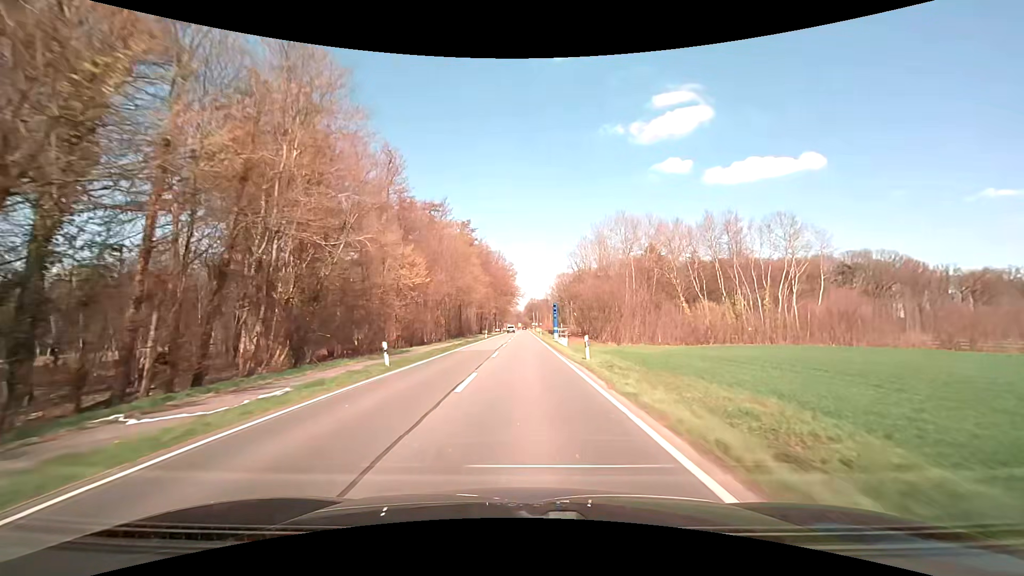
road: primary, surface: asphalt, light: Day
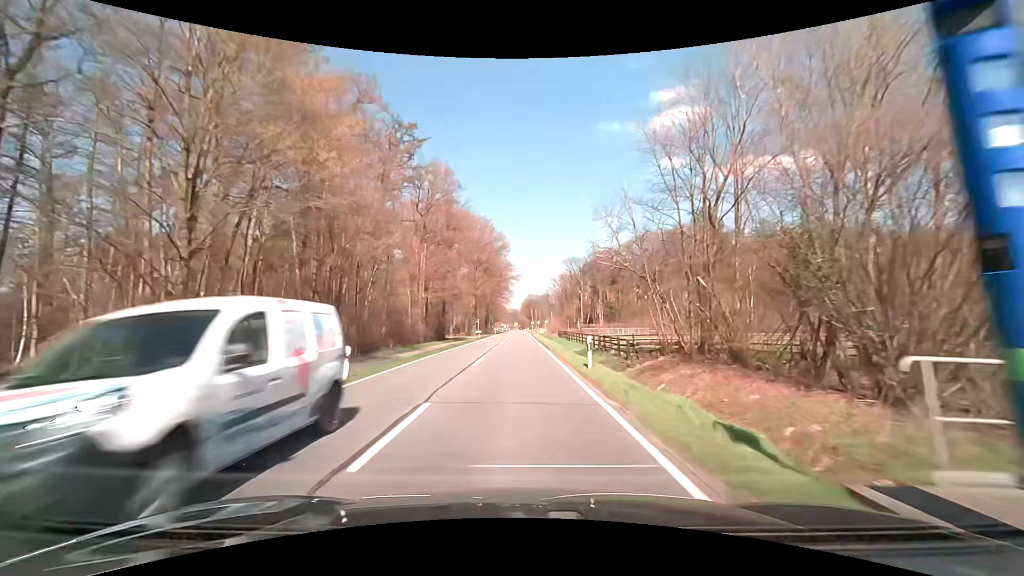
(-0.2, +53.7) m; 0°
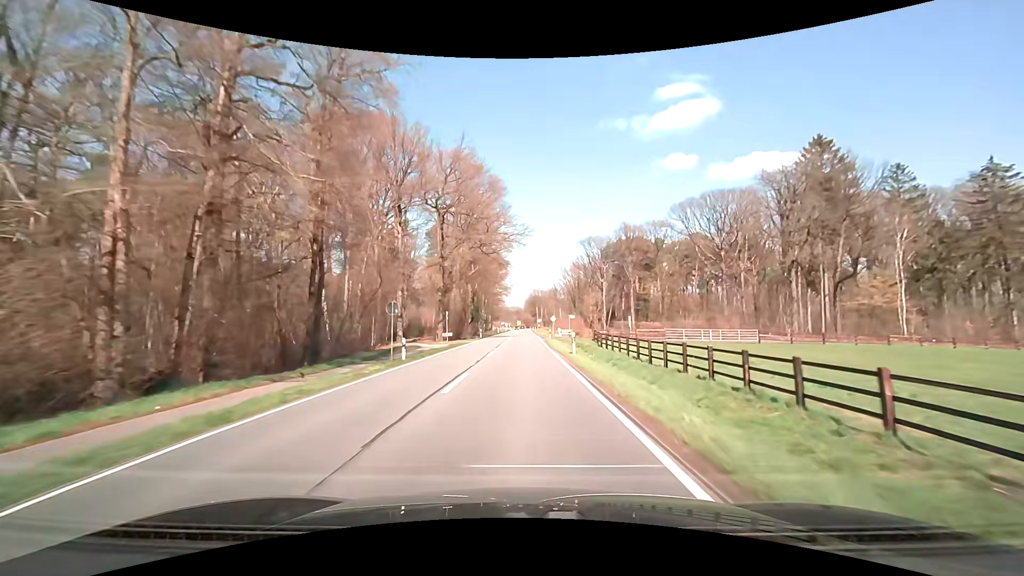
(-0.2, +43.0) m; 0°
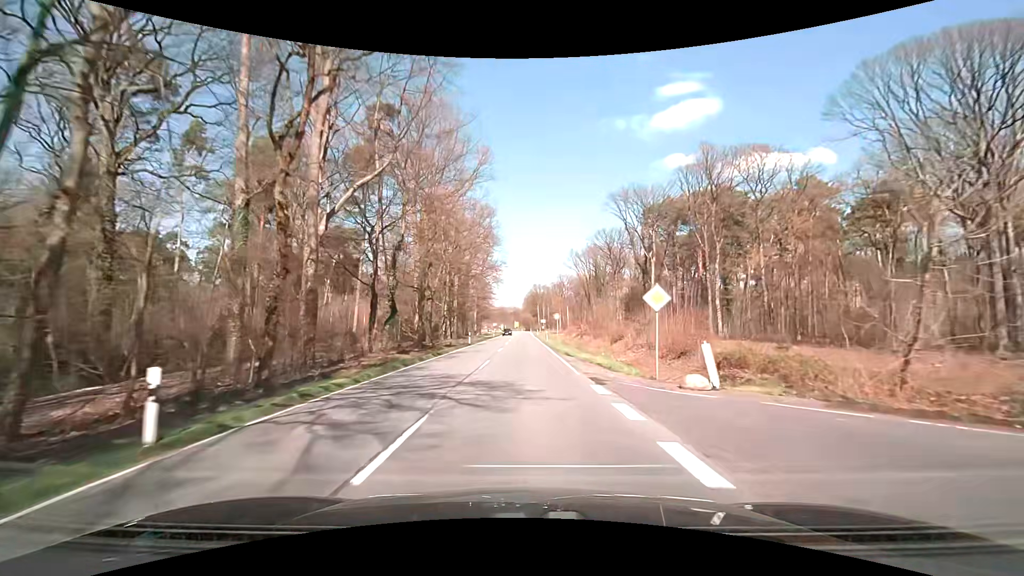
(-0.2, +53.7) m; 0°
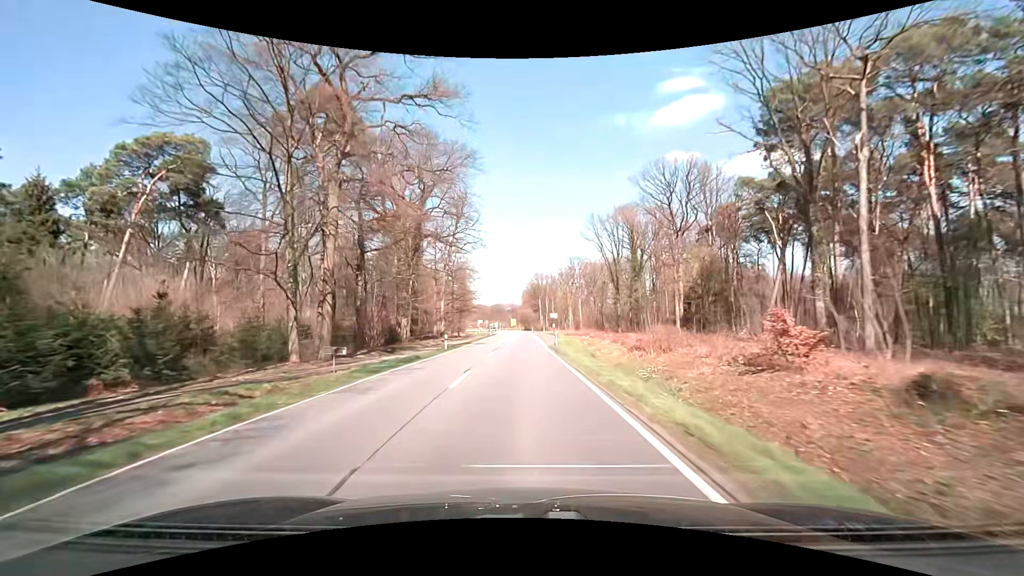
(-0.2, +53.7) m; 0°
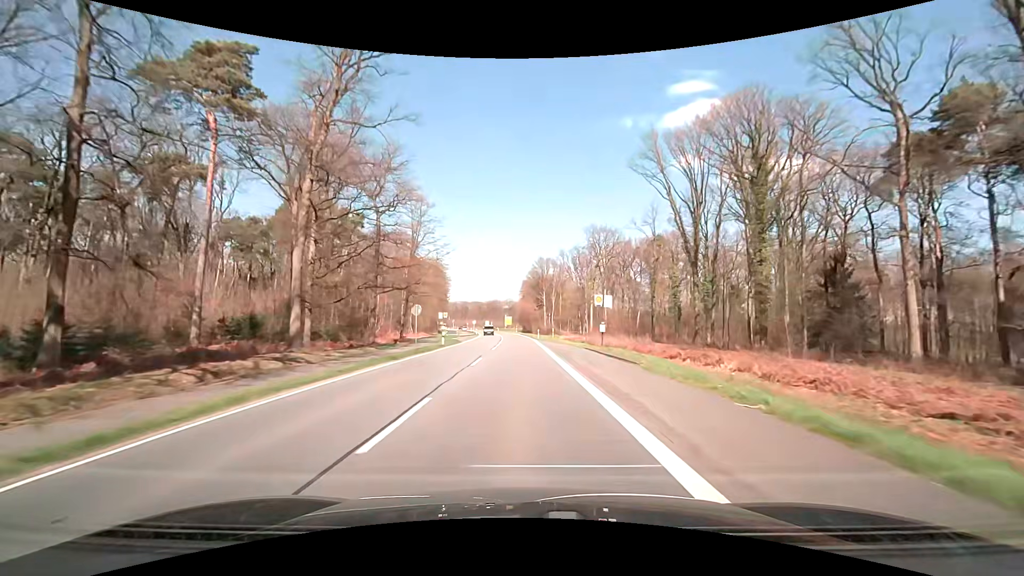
(+0.1, +53.7) m; 0°
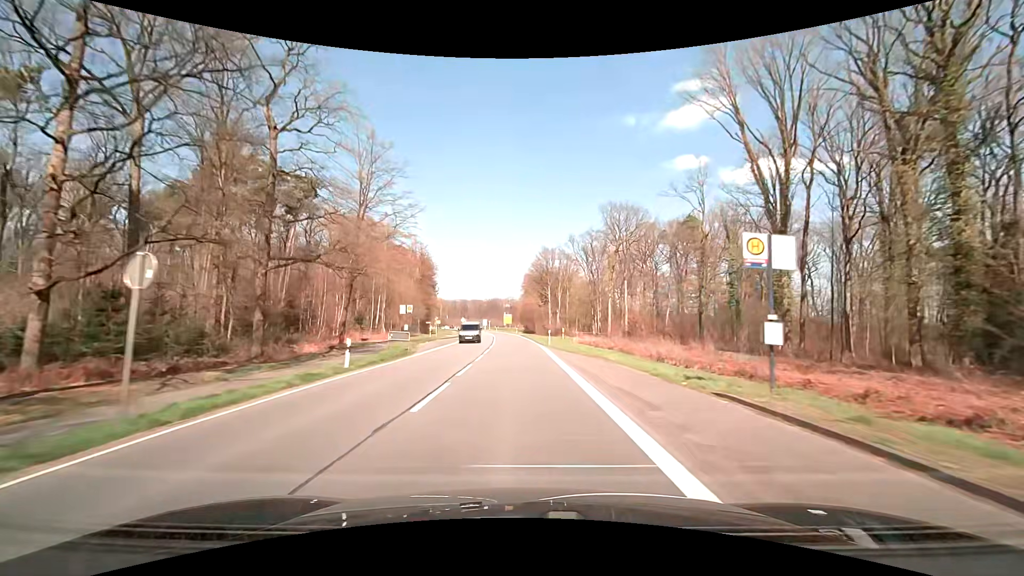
(0.0, +21.5) m; 0°
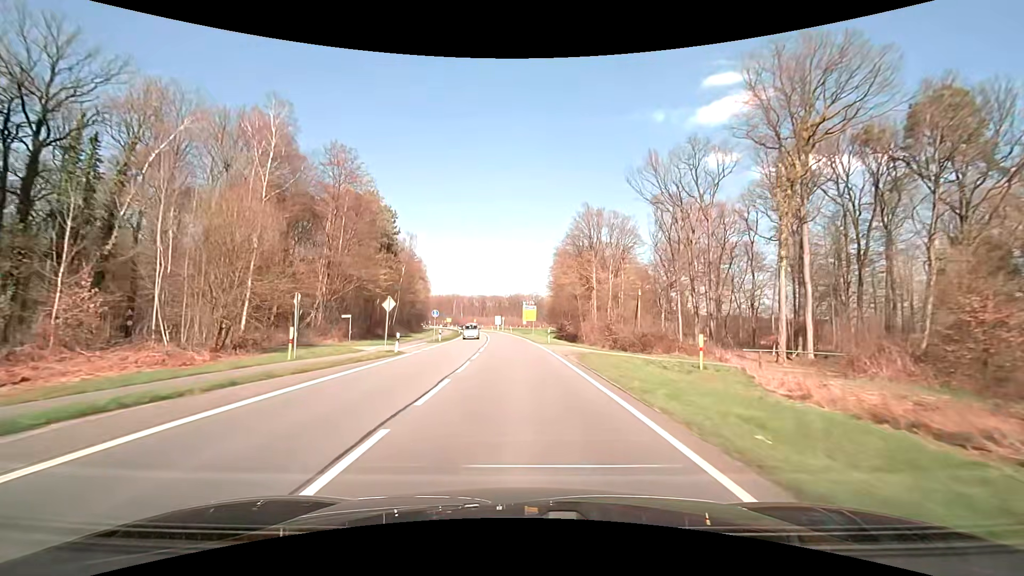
(-1.4, +53.8) m; -3°
(0, +10) (0, +20) (0, +30) (-1, +40) (-1, +50) (-2, +60) (-3, +70) (-4, +80) (-5, +90) (-6, +100) m
